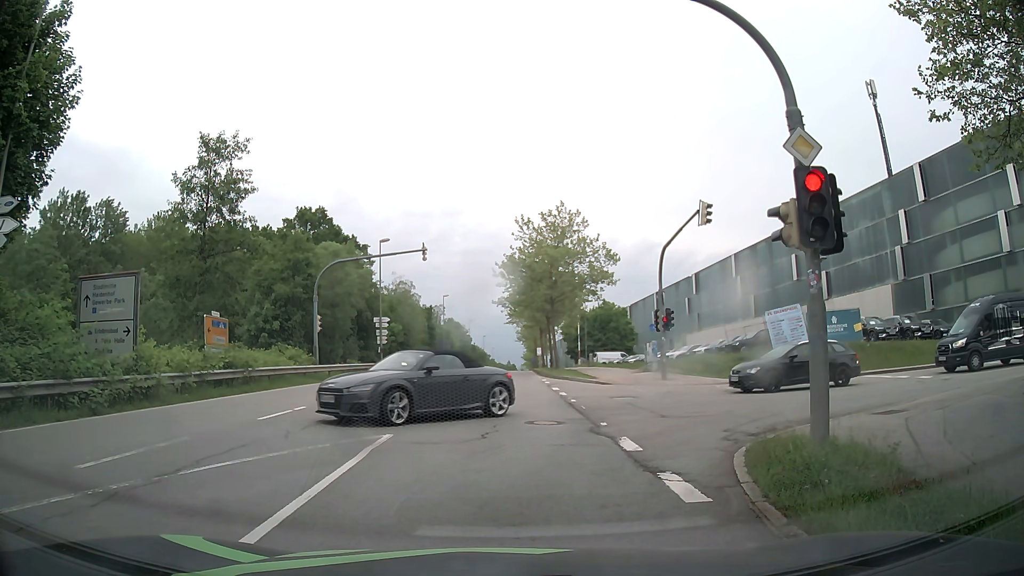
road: secondary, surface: asphalt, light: Day
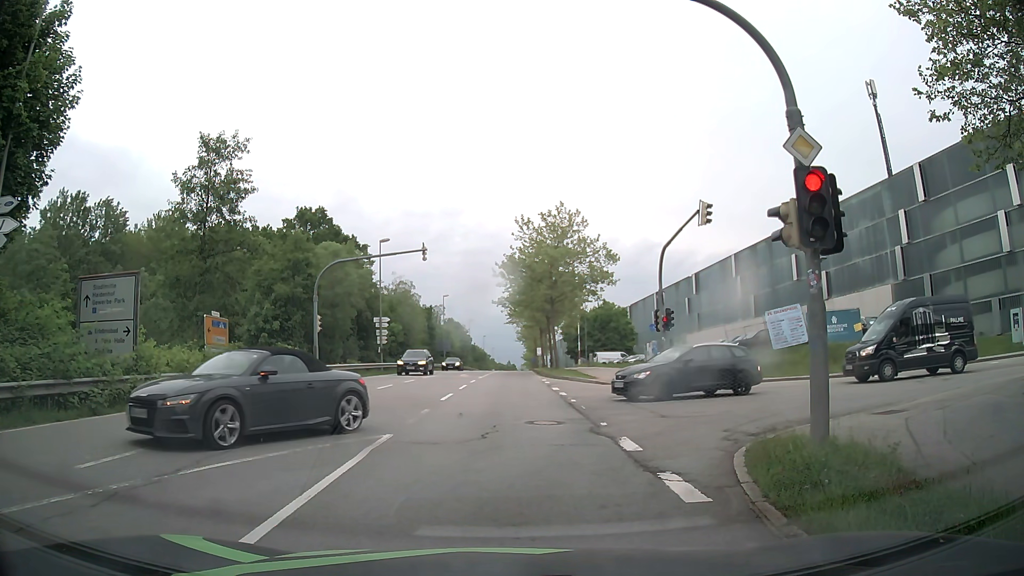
(0.0, 0.0) m; 0°
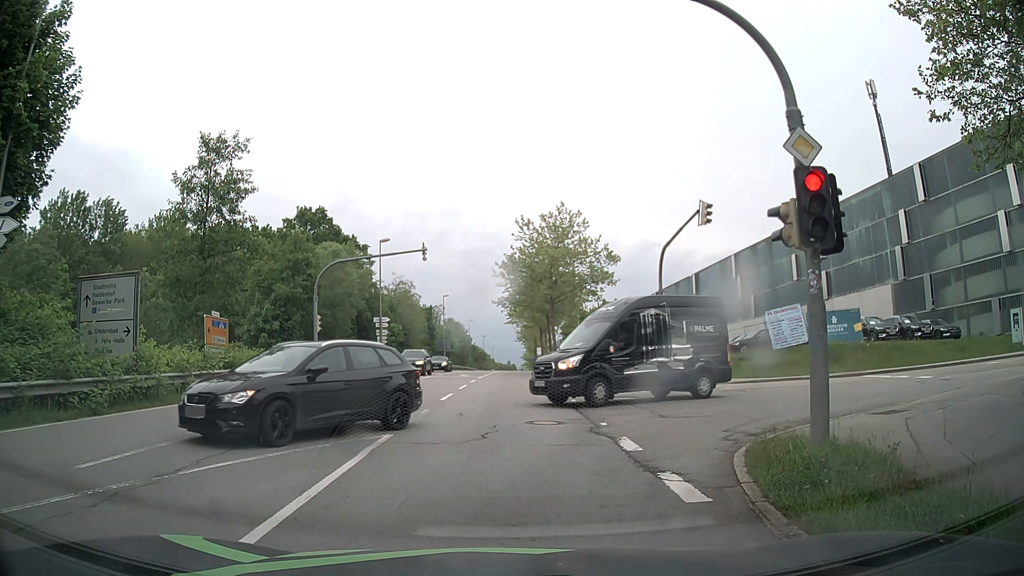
(0.0, 0.0) m; 0°
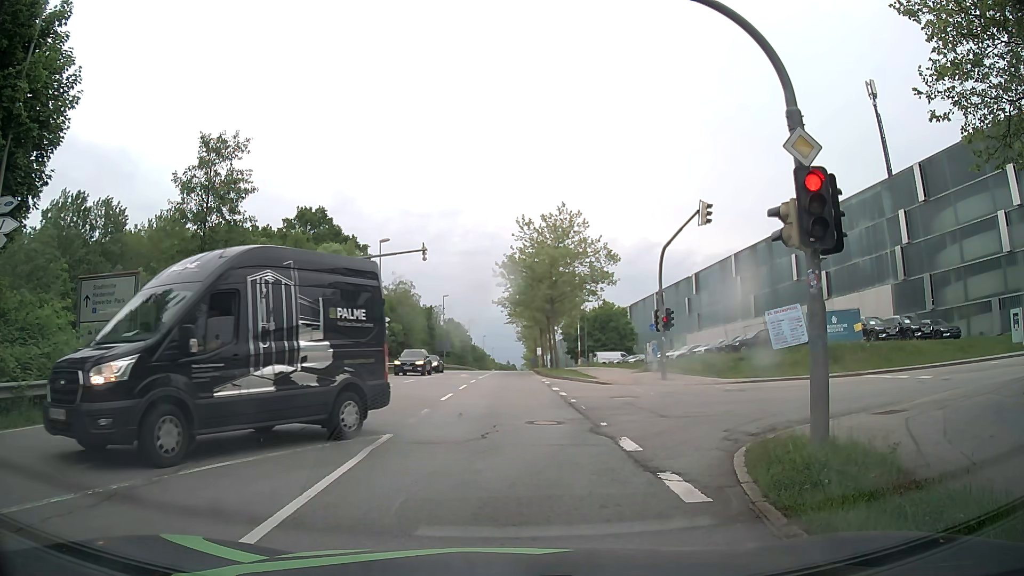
(0.0, 0.0) m; 0°
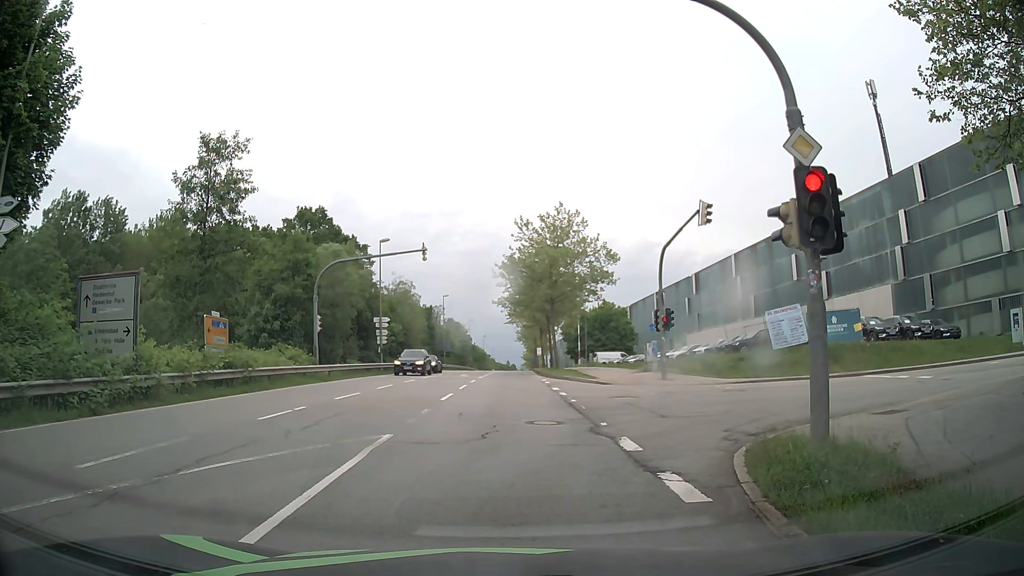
(0.0, 0.0) m; 0°
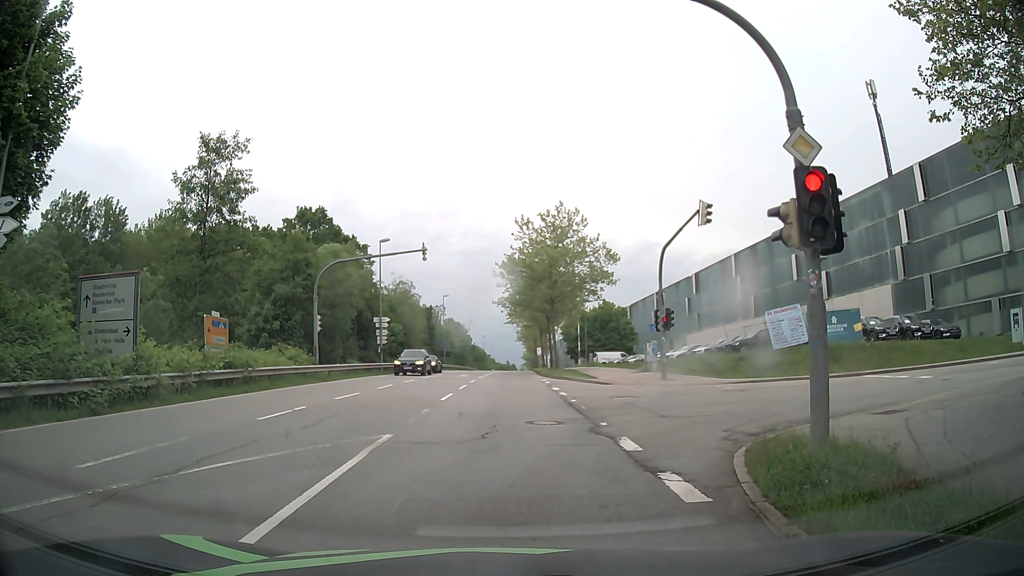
(0.0, 0.0) m; 0°
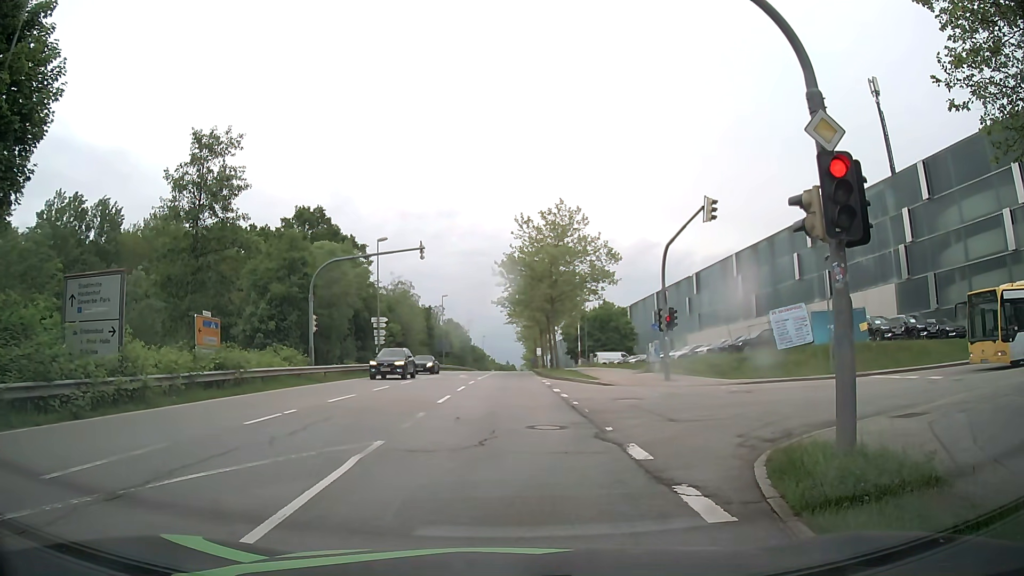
(0.0, +0.7) m; 0°
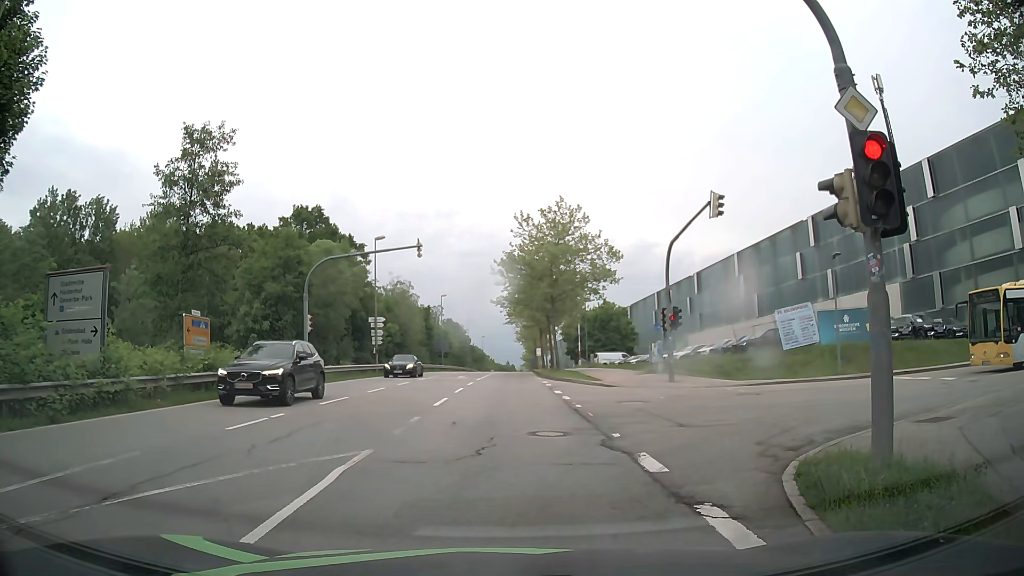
(0.0, +0.8) m; 0°
